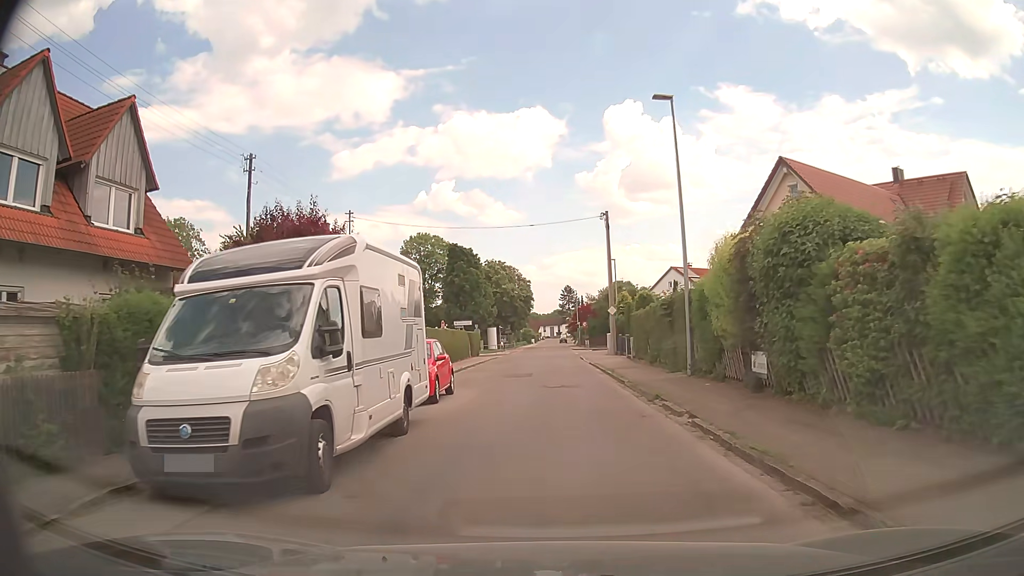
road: residential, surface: asphalt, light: Day
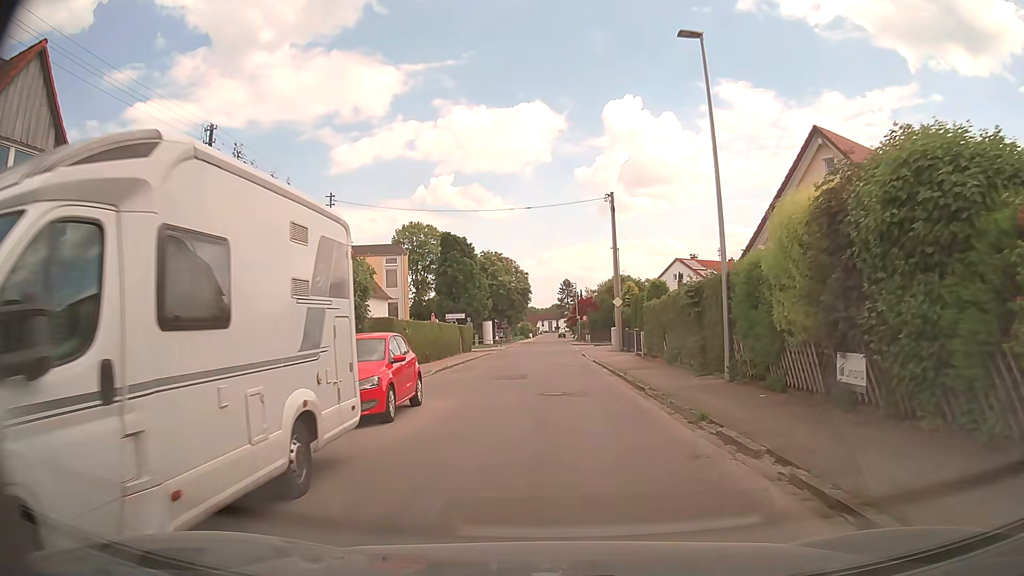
(0.0, +4.3) m; 0°
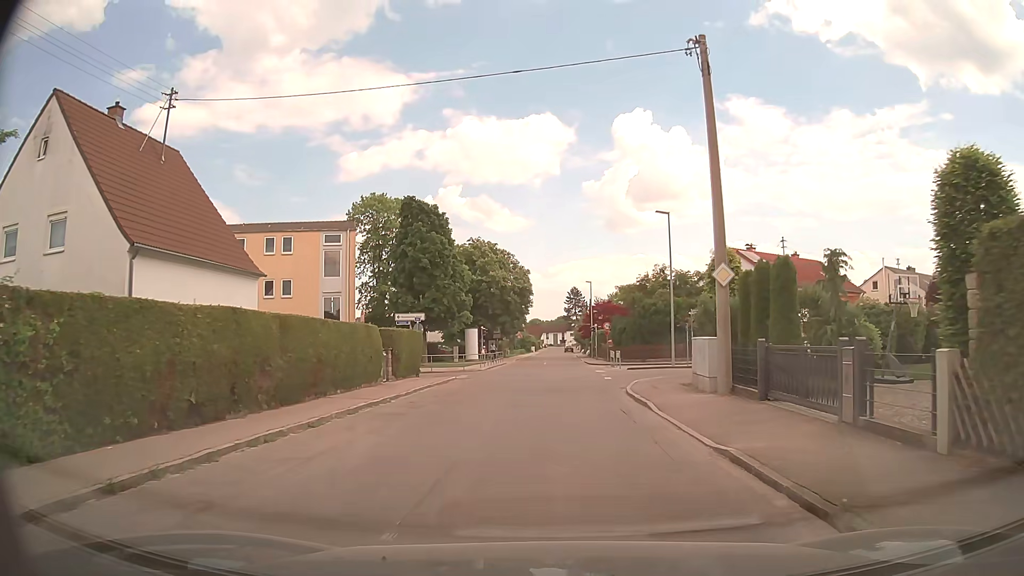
(0.0, +22.7) m; 0°
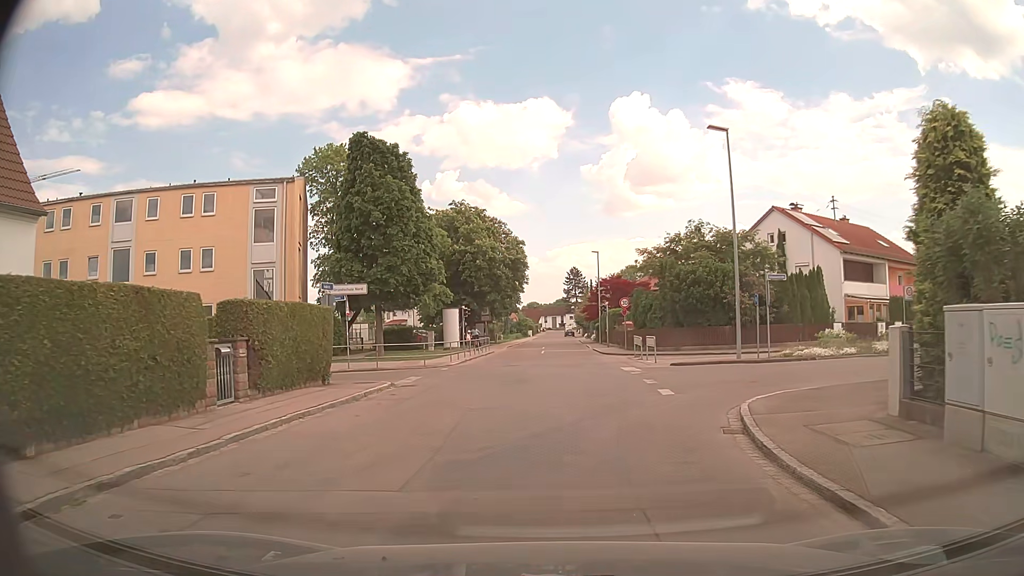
(0.0, +12.7) m; 0°
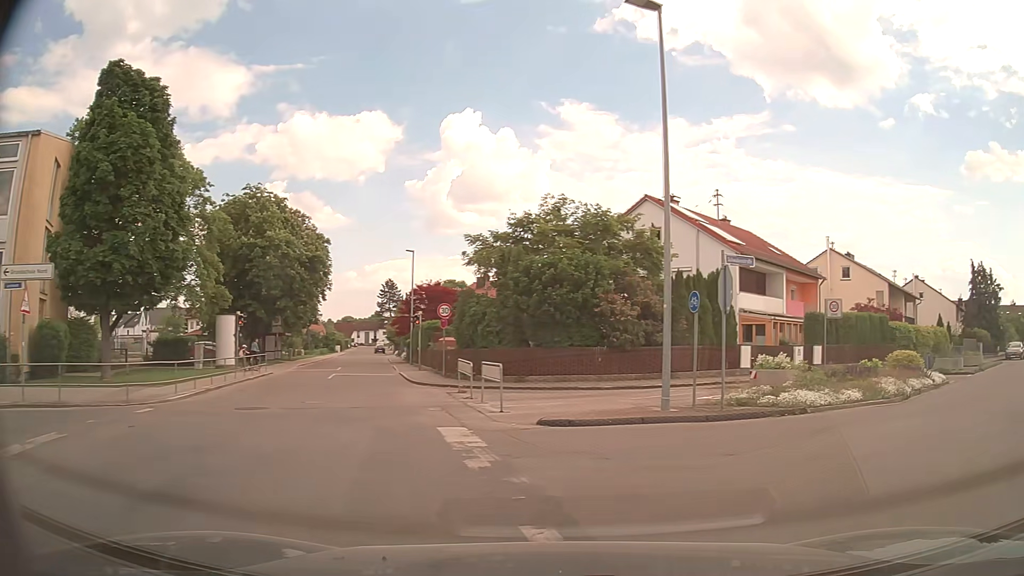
(+0.6, +11.2) m; +14°
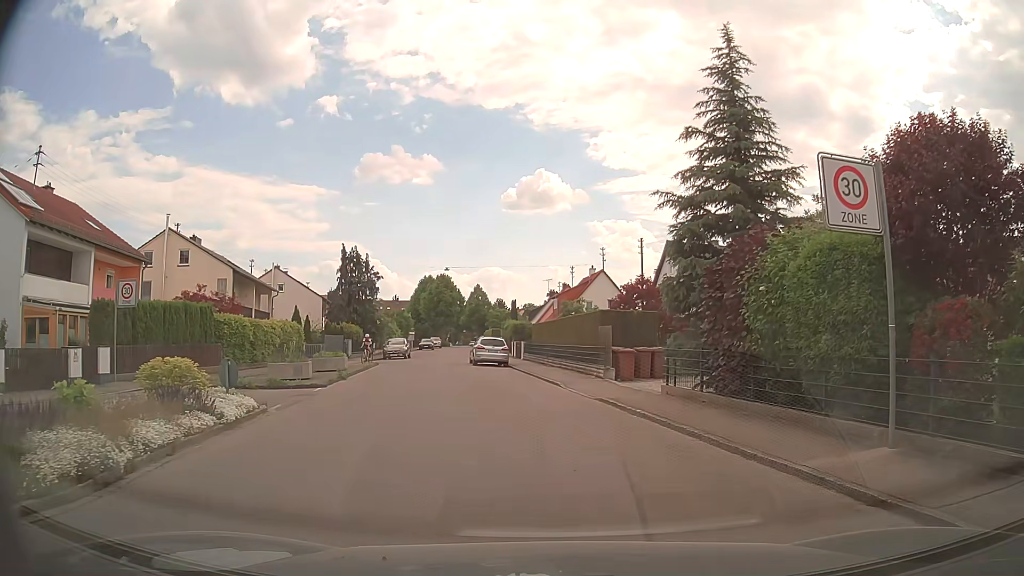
(+5.5, +8.5) m; +56°
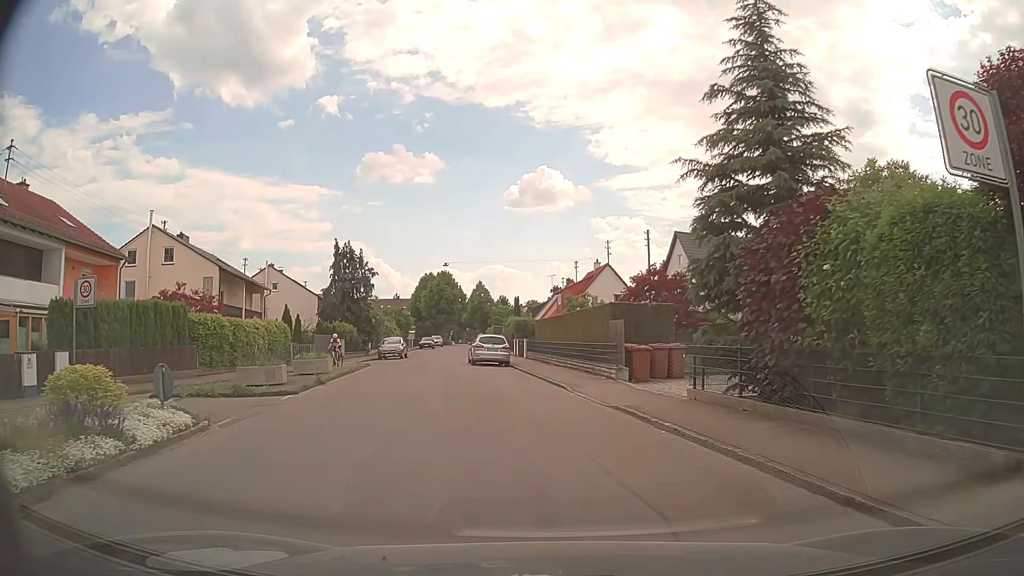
(0.0, +2.7) m; -1°
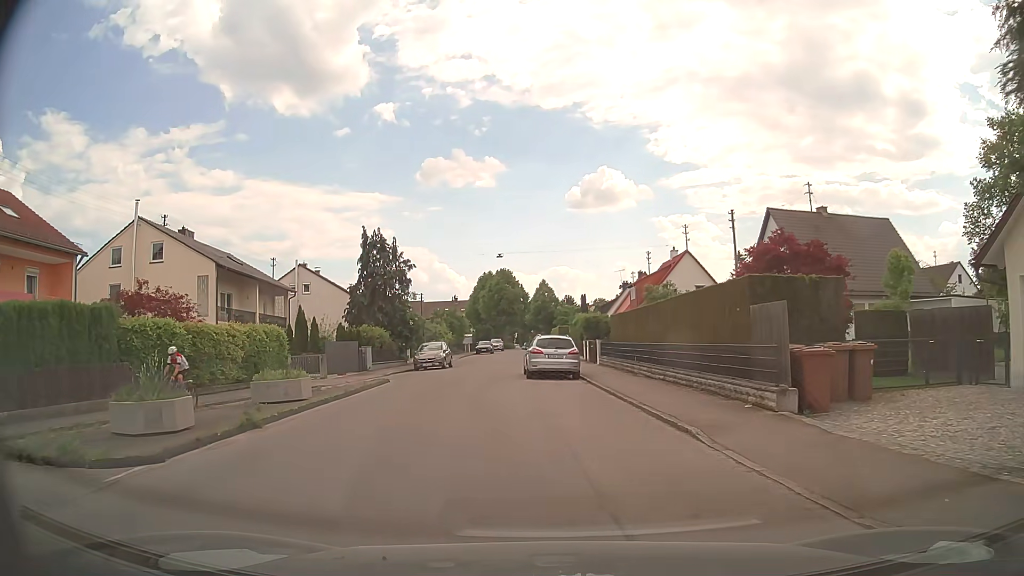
(-0.3, +9.2) m; -5°
(0, +10) (-2, +20) (-3, +30) (-3, +40) (-2, +50) (-2, +60) (-3, +70) (-3, +80) (-3, +90) (-2, +100) m
